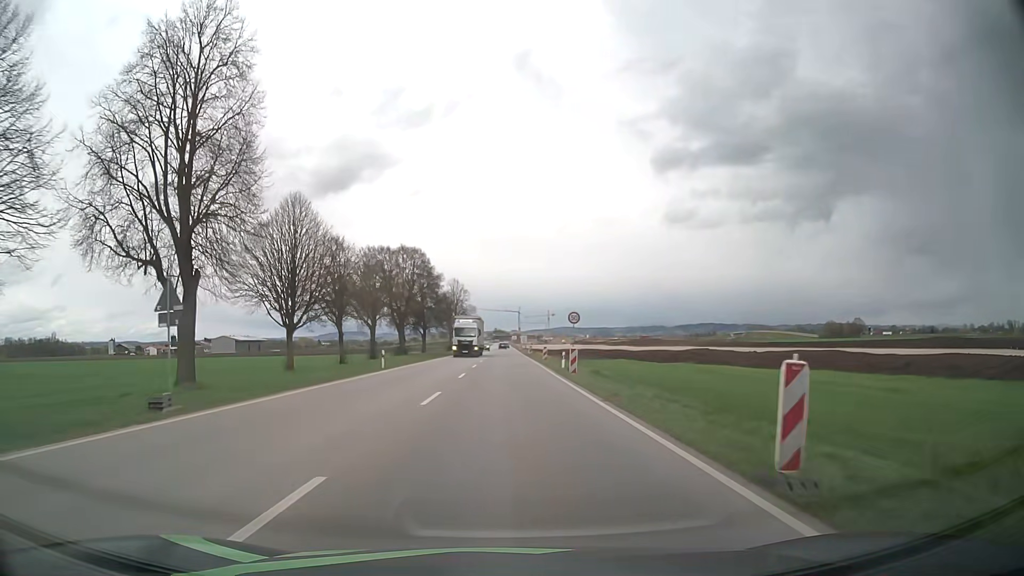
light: Day
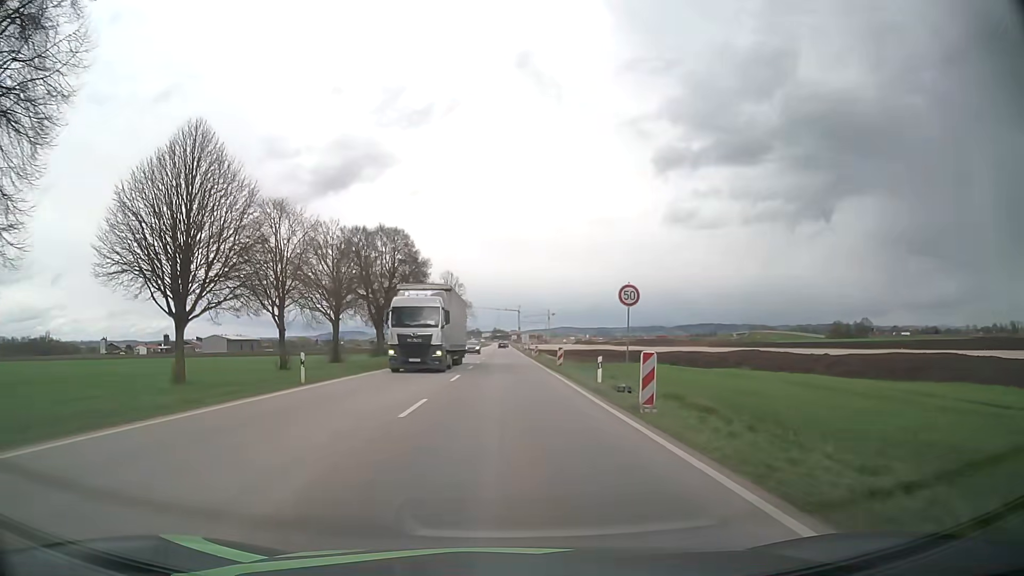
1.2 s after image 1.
(0.0, +14.9) m; 0°
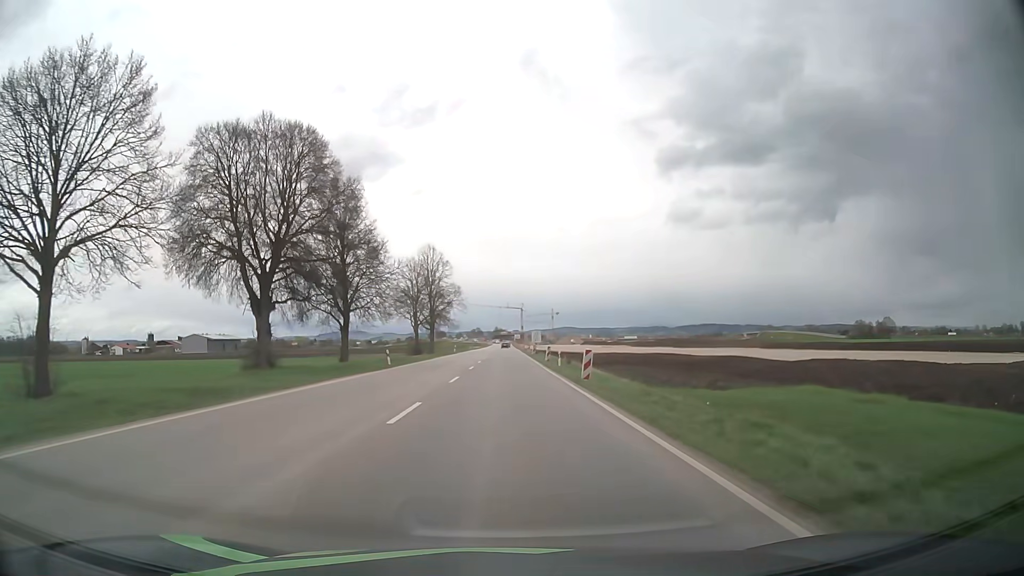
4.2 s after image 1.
(-0.1, +36.6) m; 0°
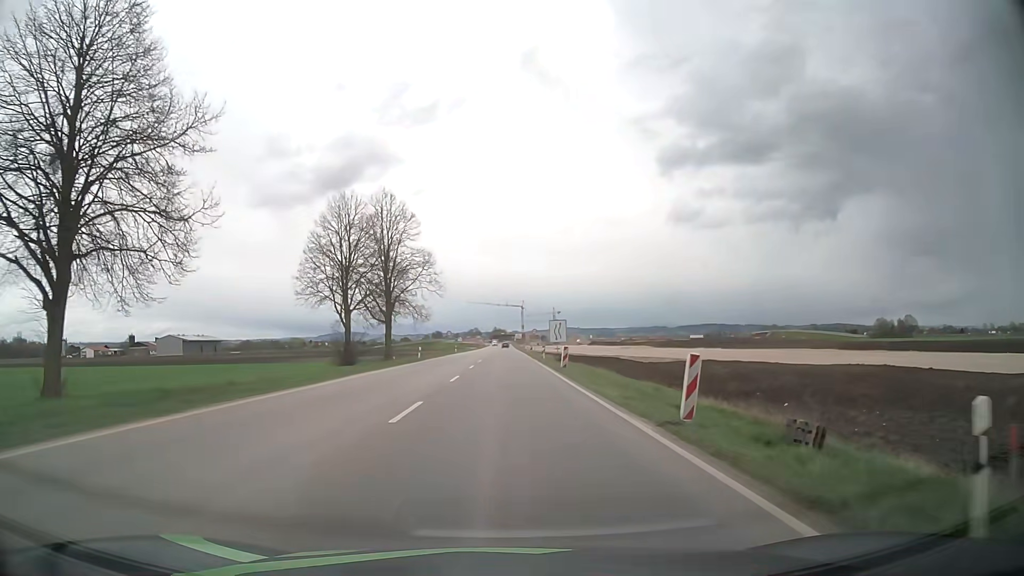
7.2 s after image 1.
(0.0, +36.0) m; 0°
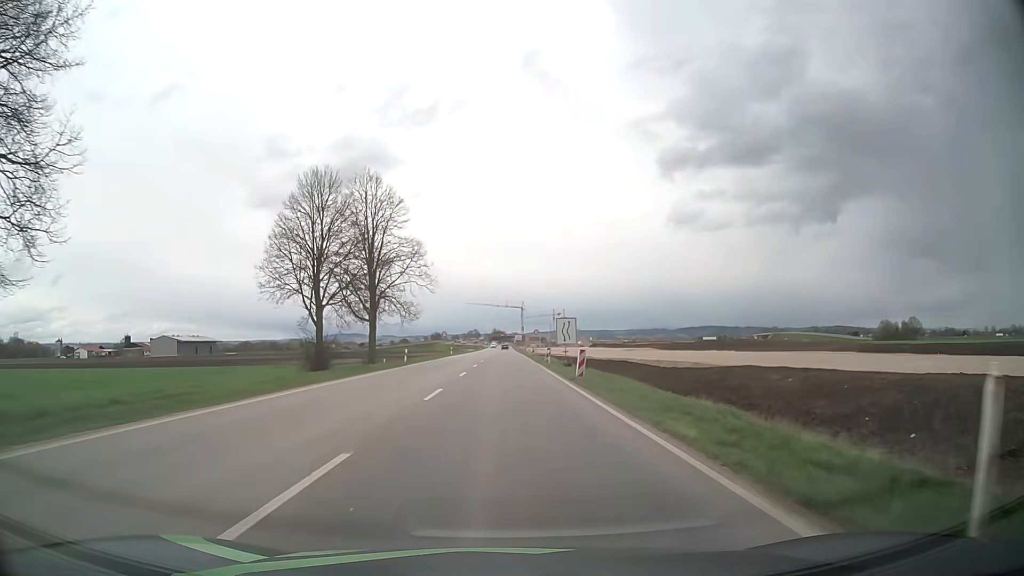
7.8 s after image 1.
(0.0, +7.1) m; 0°
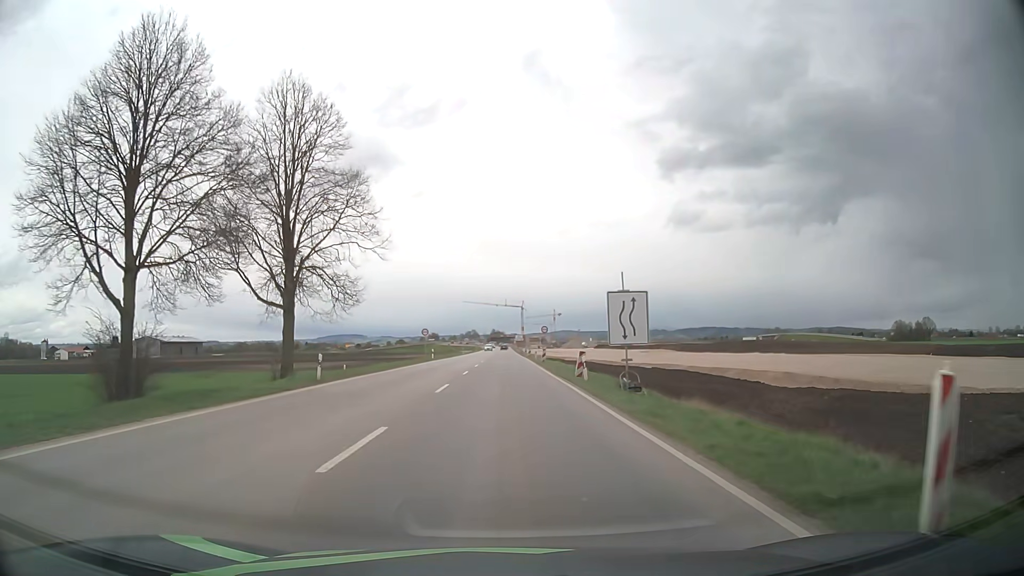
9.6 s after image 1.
(0.0, +21.3) m; 0°
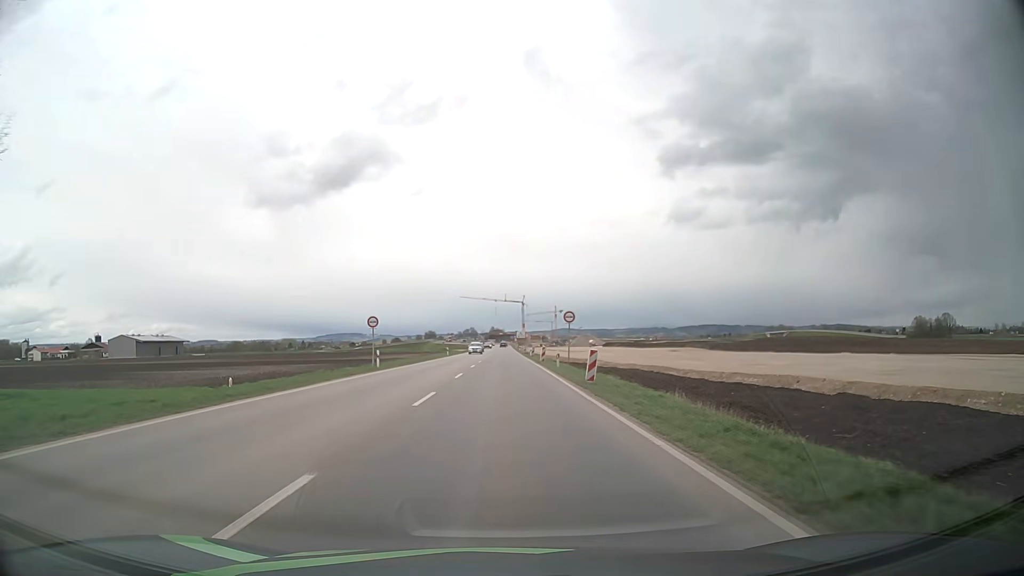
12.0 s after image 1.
(0.0, +28.1) m; 0°
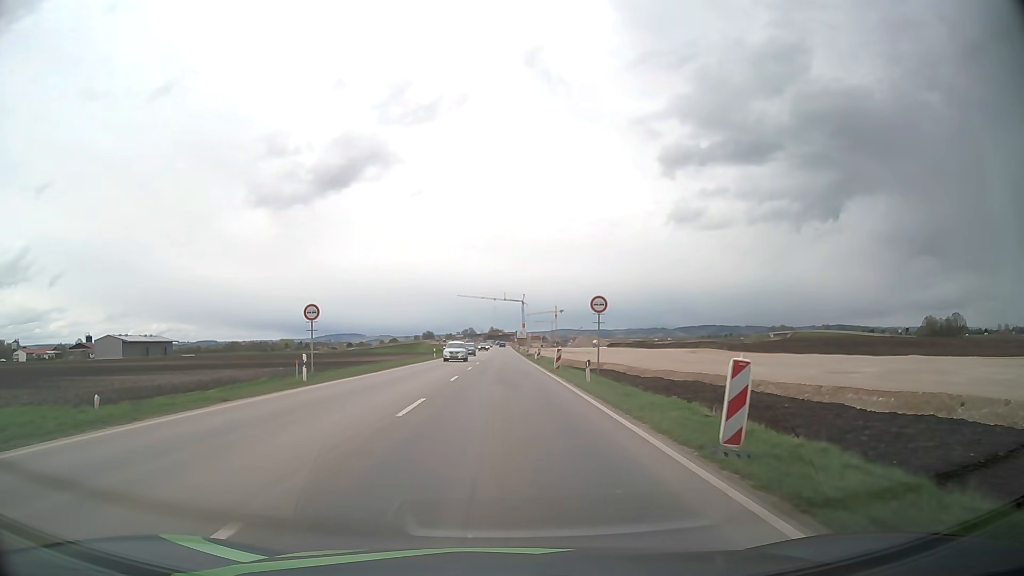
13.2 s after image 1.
(0.0, +14.0) m; 0°
(0, +10) (0, +20) (0, +30) (0, +40) (0, +50) (0, +60) (0, +70) (0, +80) (0, +90) (0, +100) m
